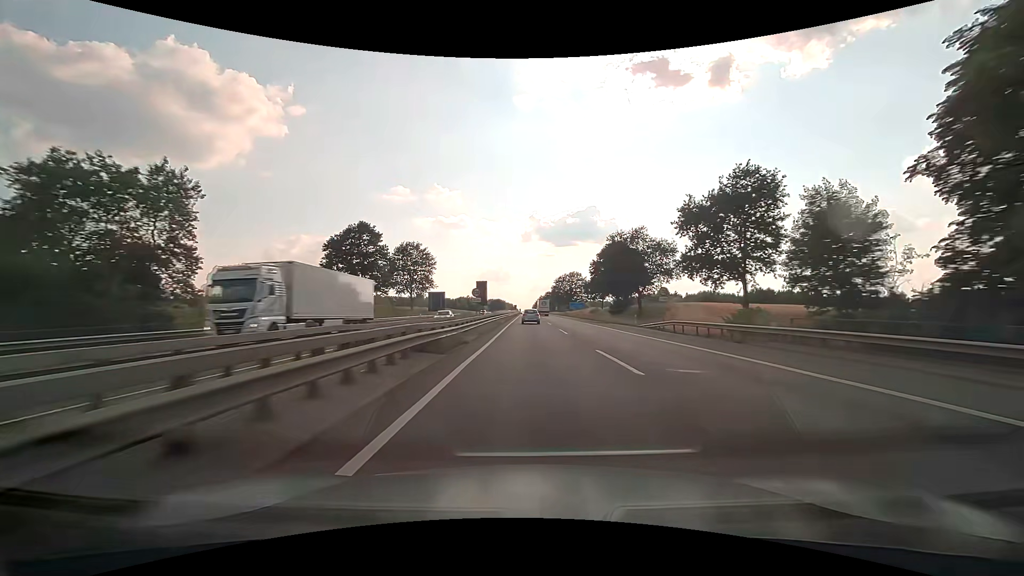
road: motorway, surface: asphalt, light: Day
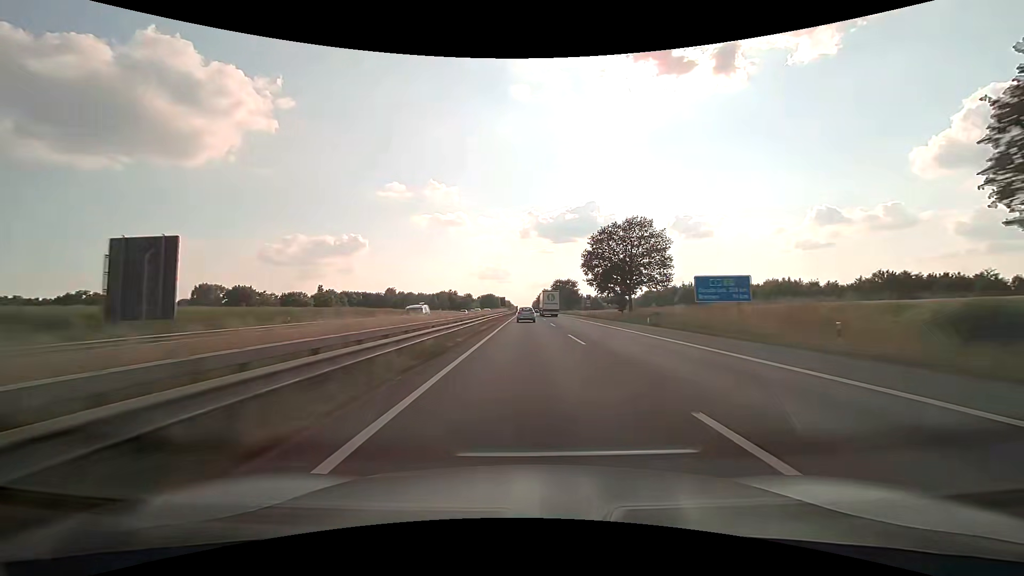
(+0.3, +101.3) m; 0°
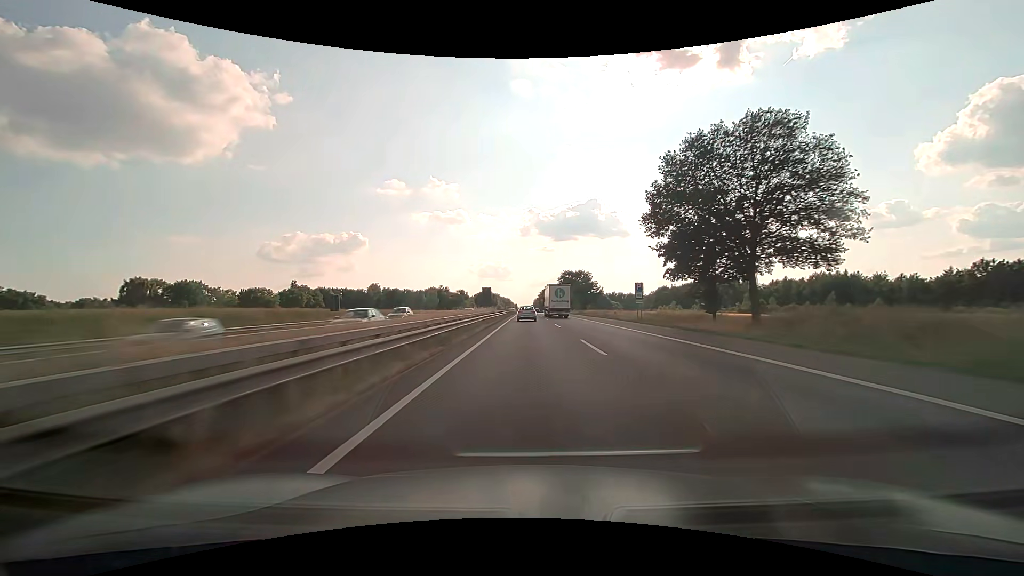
(-0.1, +40.7) m; 0°
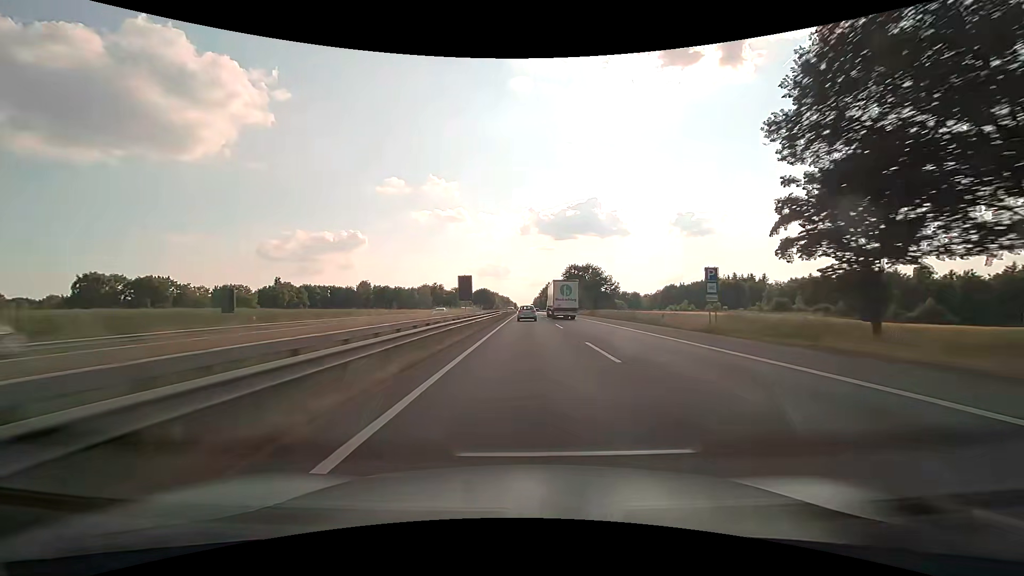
(0.0, +20.0) m; 0°
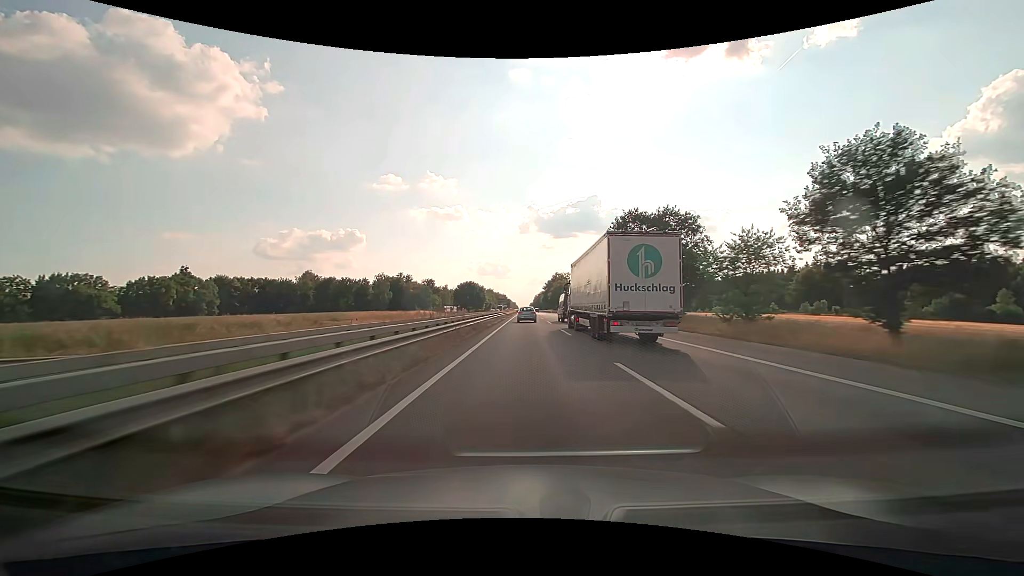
(0.0, +78.3) m; 0°
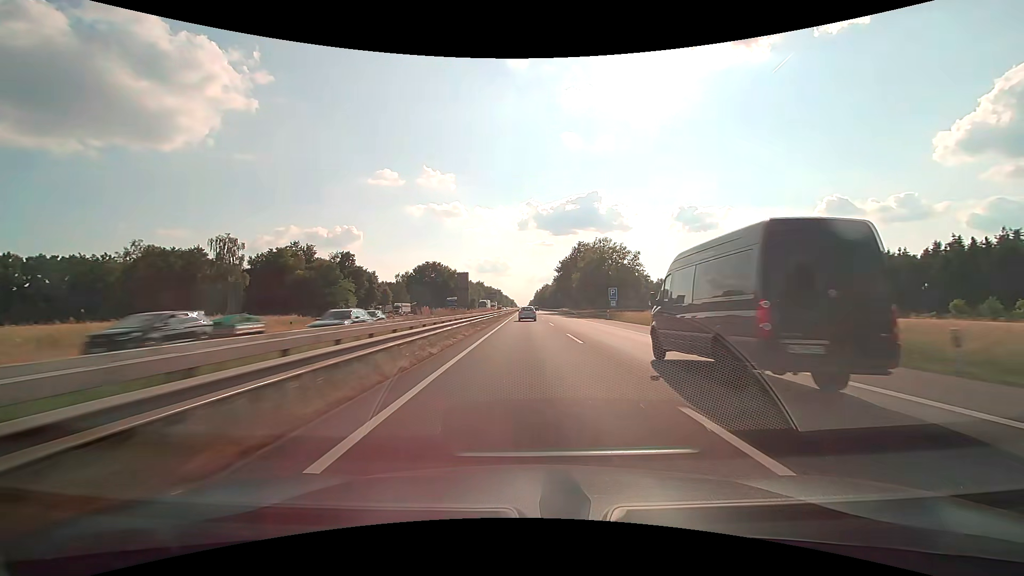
(0.0, +95.9) m; 0°
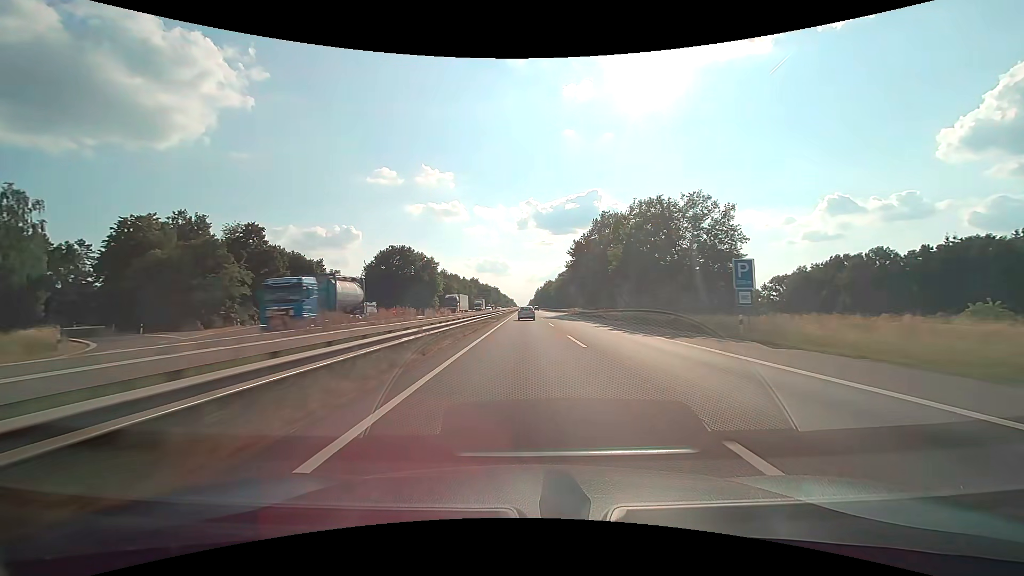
(0.0, +38.1) m; 0°
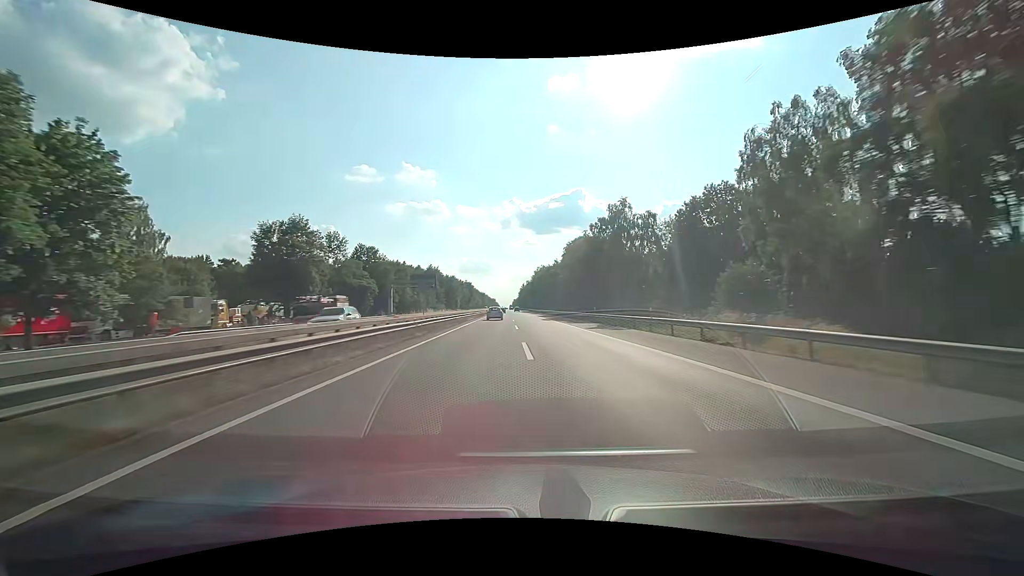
(+1.1, +94.8) m; +2°
(0, +10) (0, +20) (0, +30) (0, +40) (0, +50) (0, +60) (0, +70) (0, +80) (0, +90) (-1, +100) m
